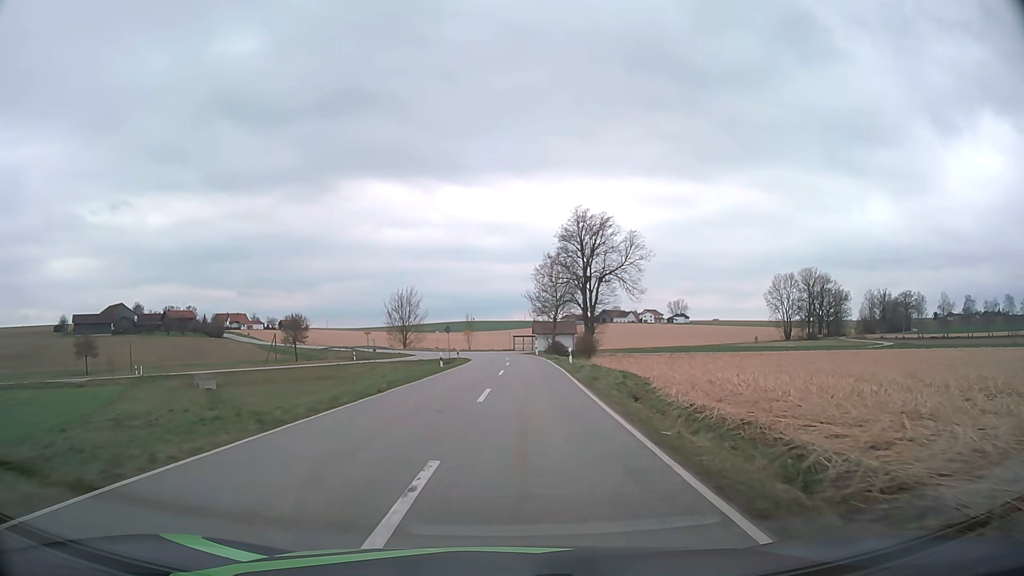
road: tertiary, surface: asphalt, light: Day
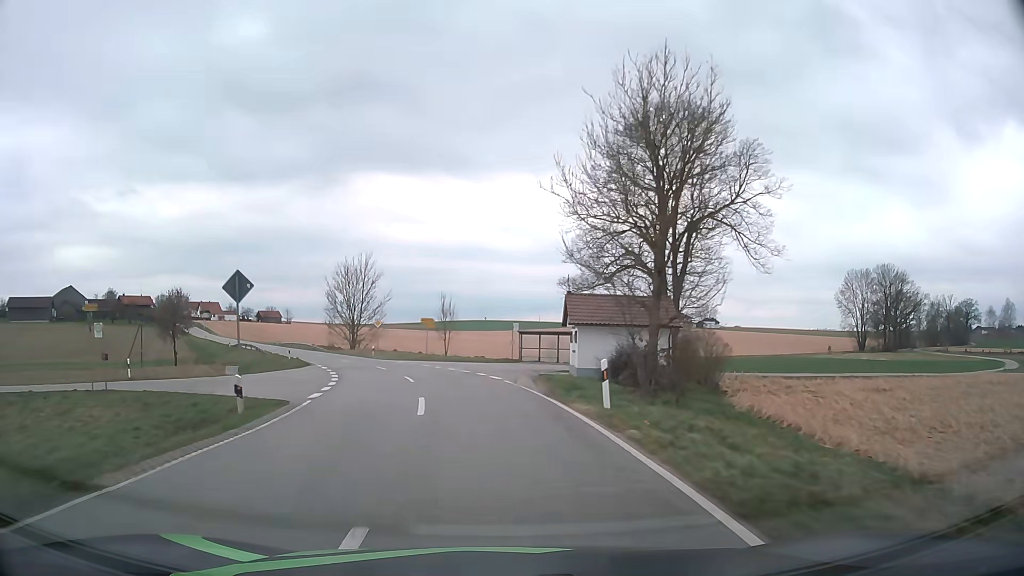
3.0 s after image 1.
(+1.5, +50.6) m; 0°
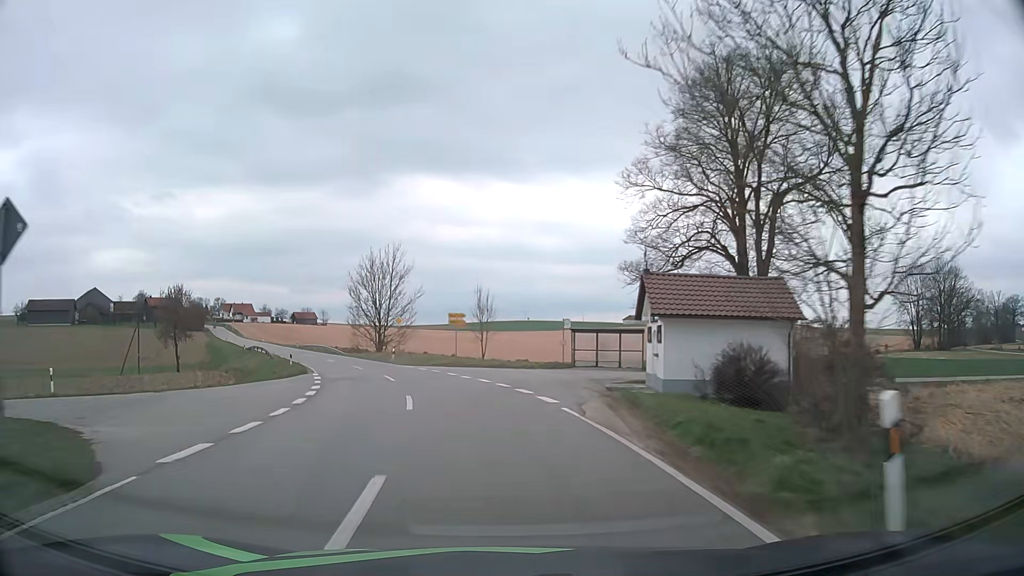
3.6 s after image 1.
(-0.3, +9.8) m; -3°
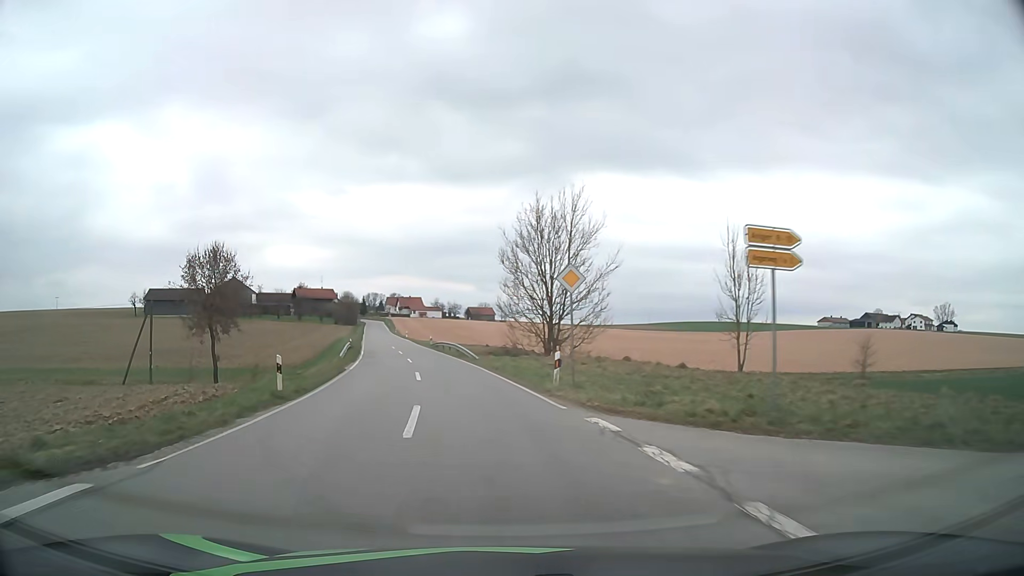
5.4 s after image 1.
(-4.0, +29.1) m; -17°
(0, +10) (-1, +20) (-3, +30) (-4, +40) (-6, +49) (-8, +59) (-10, +69) (-12, +79) (-14, +89) (-16, +98) m
